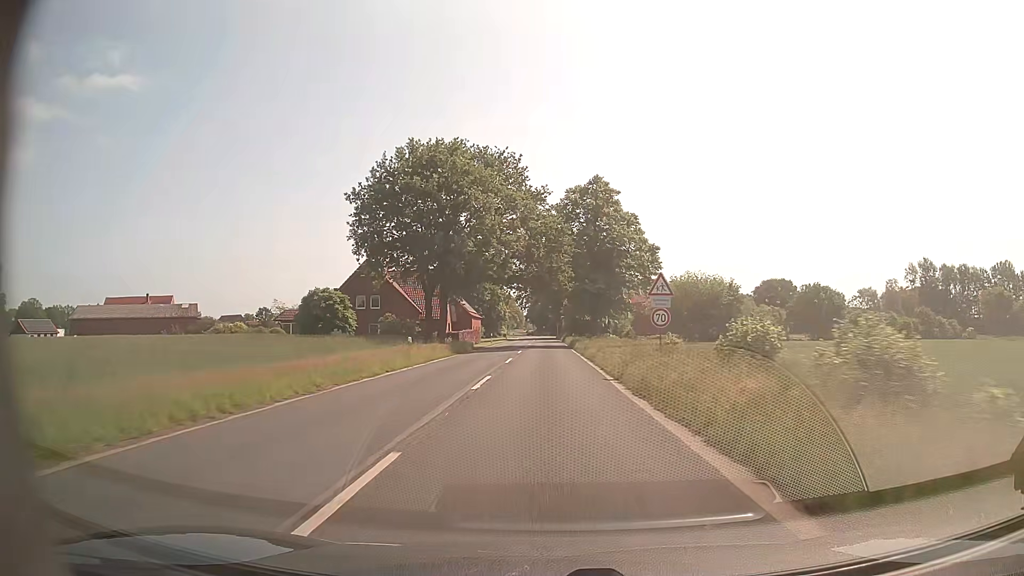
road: secondary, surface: asphalt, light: Day
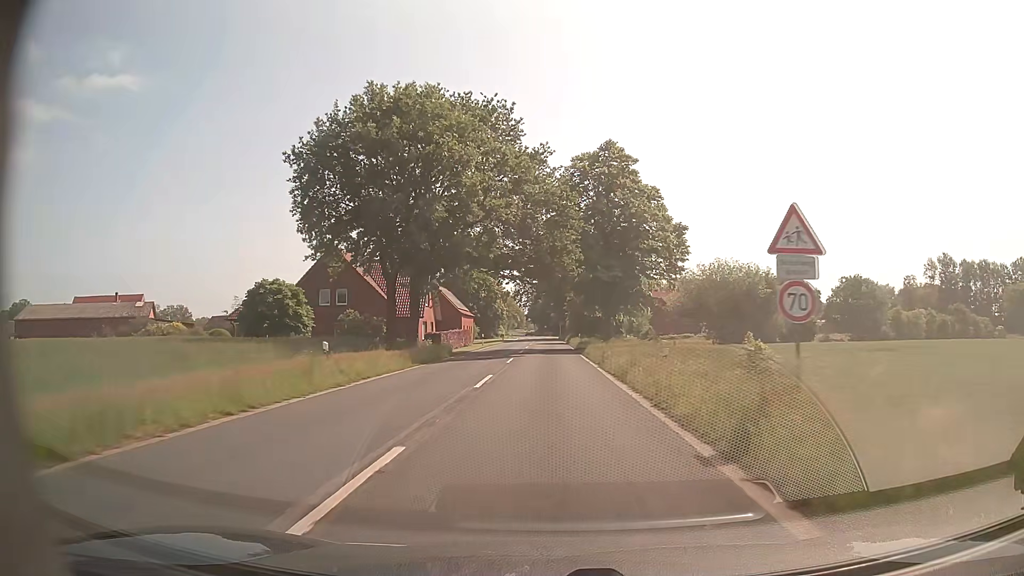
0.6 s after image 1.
(0.0, +11.6) m; 0°
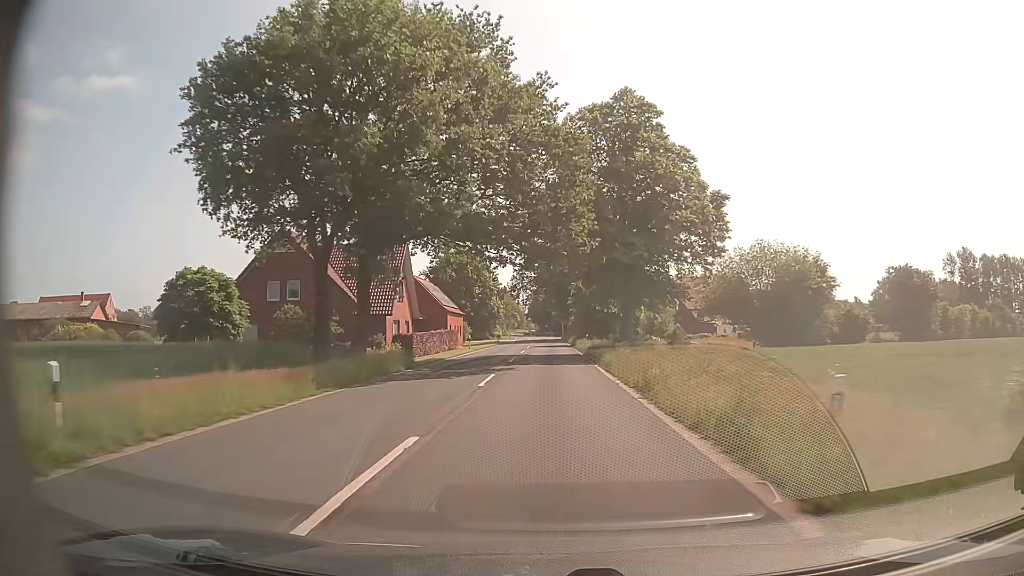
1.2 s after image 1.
(0.0, +11.2) m; 0°
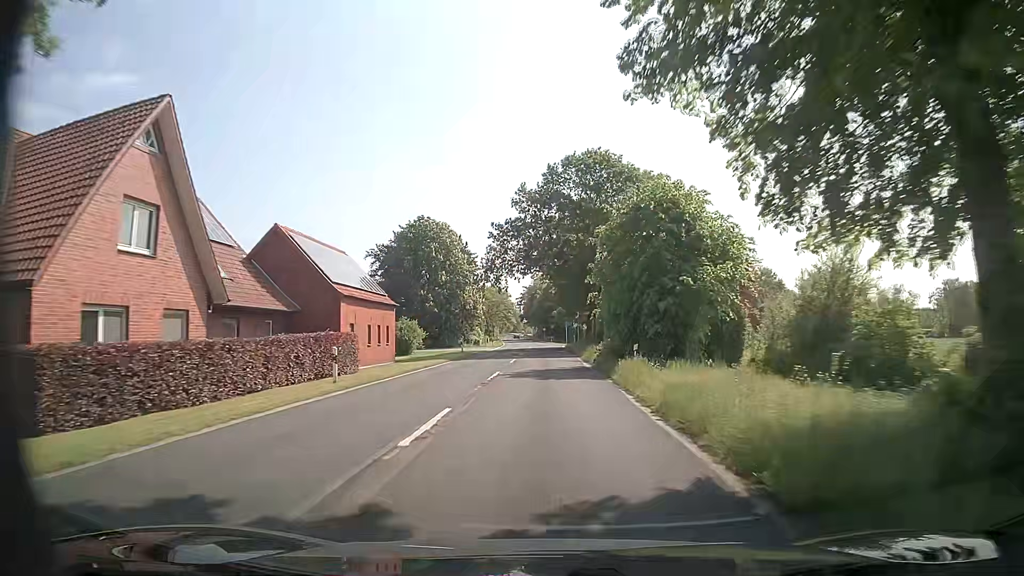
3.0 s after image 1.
(+0.1, +32.2) m; 0°
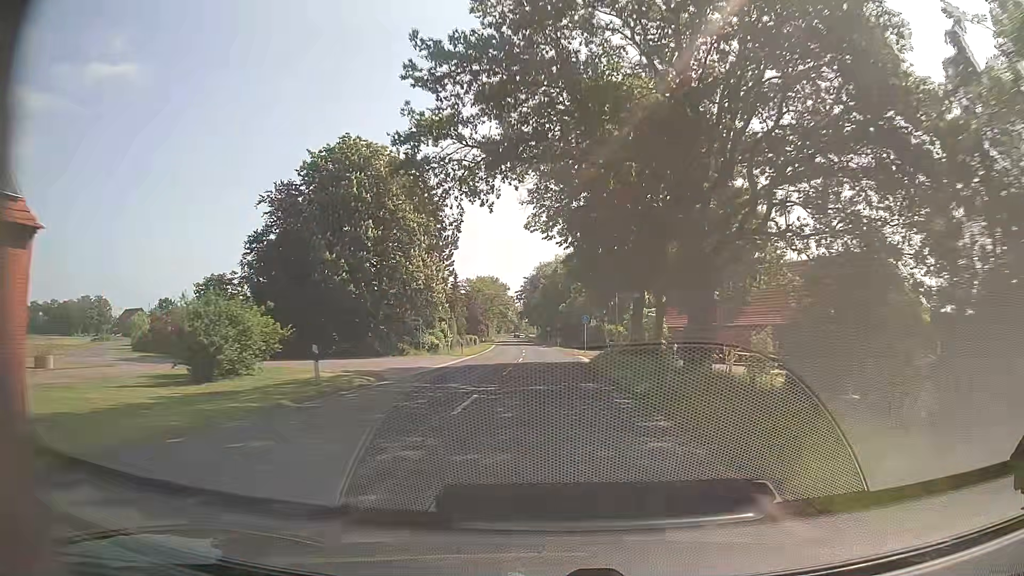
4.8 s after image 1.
(0.0, +32.6) m; 0°
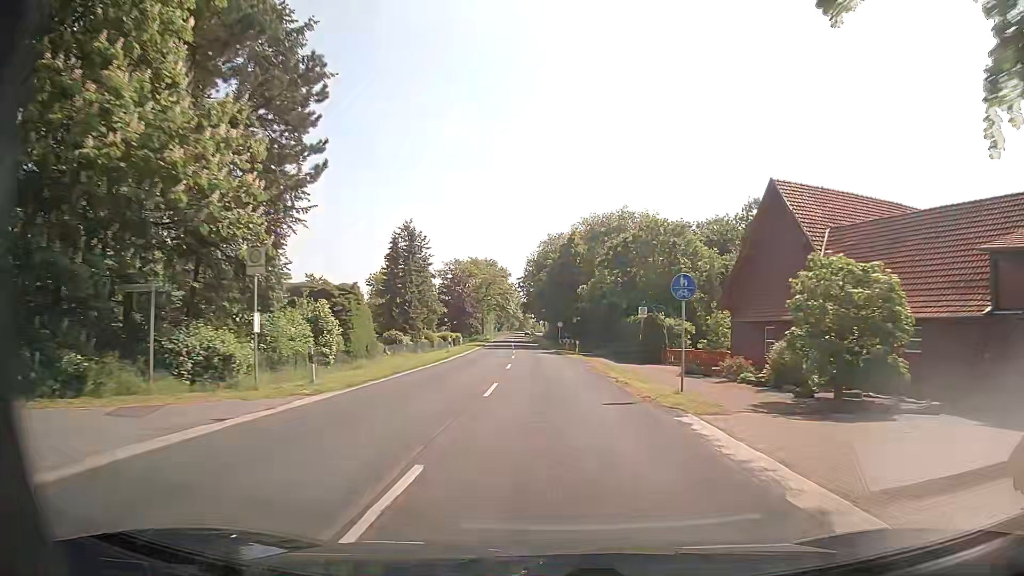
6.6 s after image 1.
(-0.3, +32.9) m; 0°
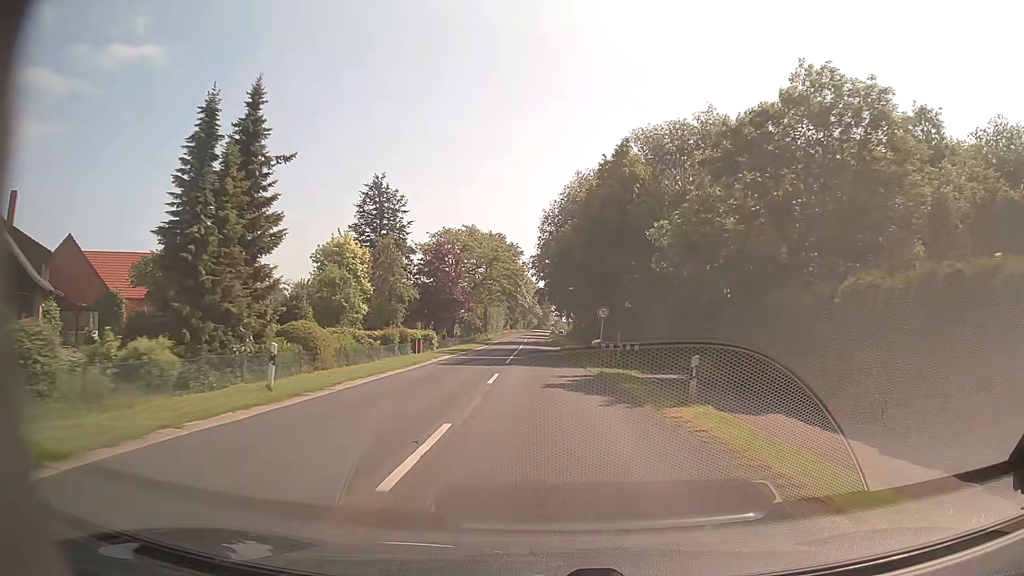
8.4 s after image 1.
(-0.6, +33.1) m; -2°
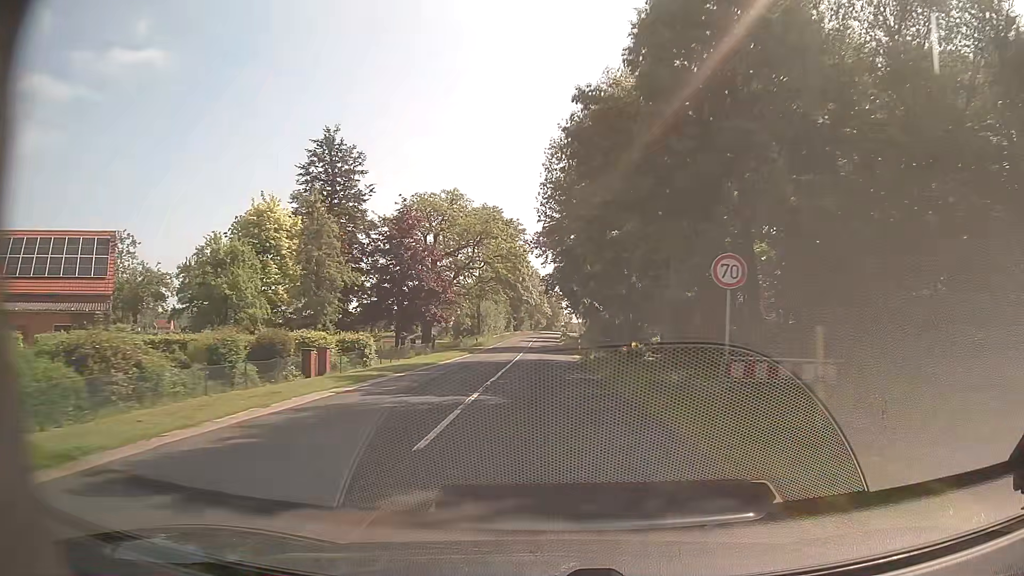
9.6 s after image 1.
(-0.2, +22.2) m; -1°
(0, +10) (0, +20) (0, +30) (0, +40) (0, +50) (0, +60) (0, +70) (0, +80) (0, +90) (0, +100) m
